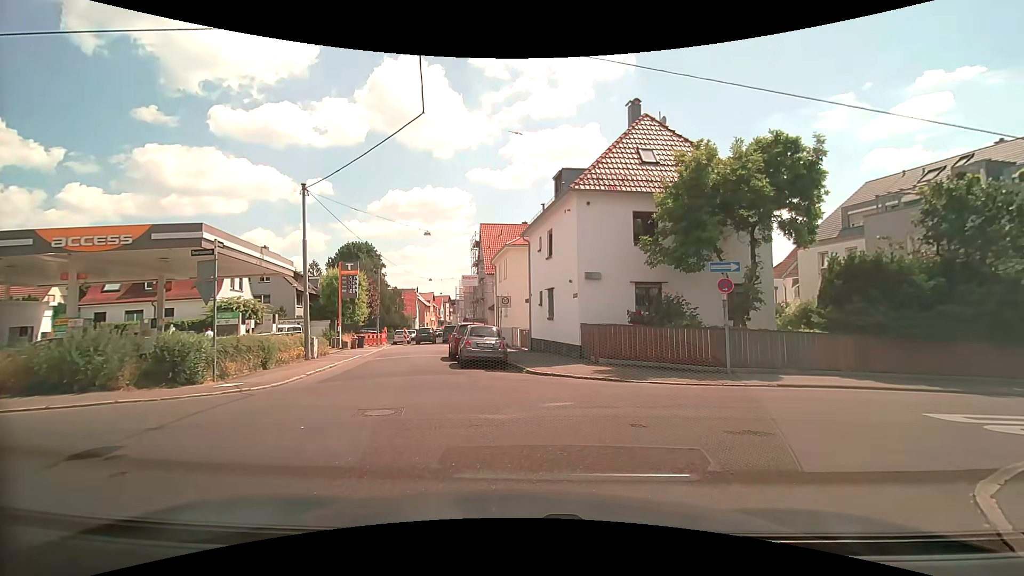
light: Day
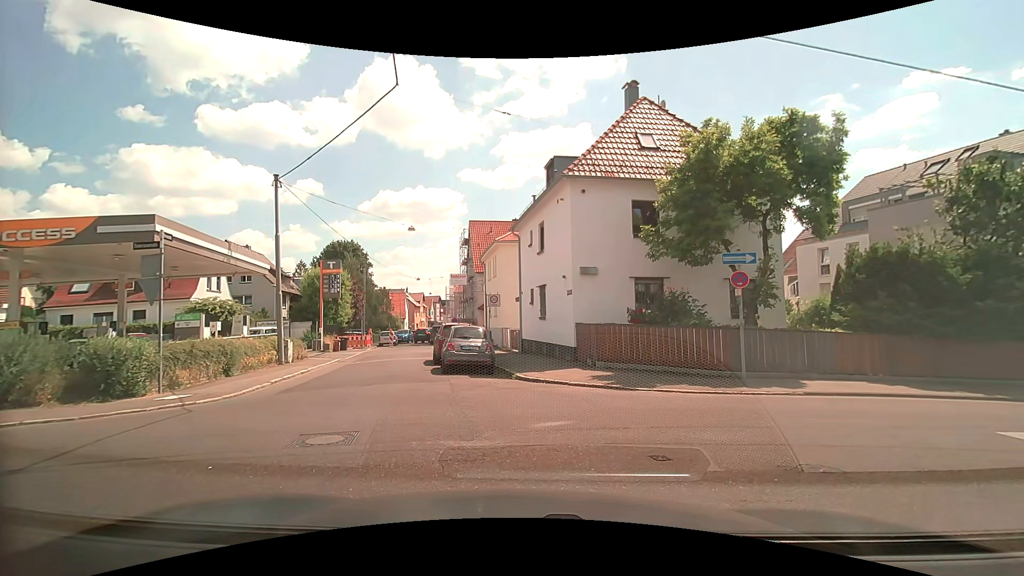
(+0.1, +1.6) m; +2°
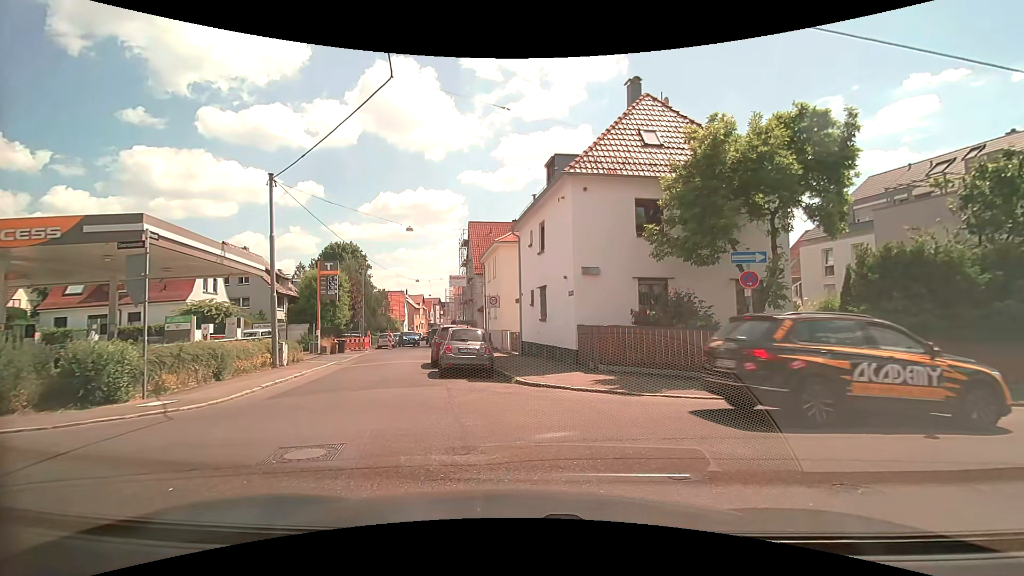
(0.0, +0.6) m; 0°
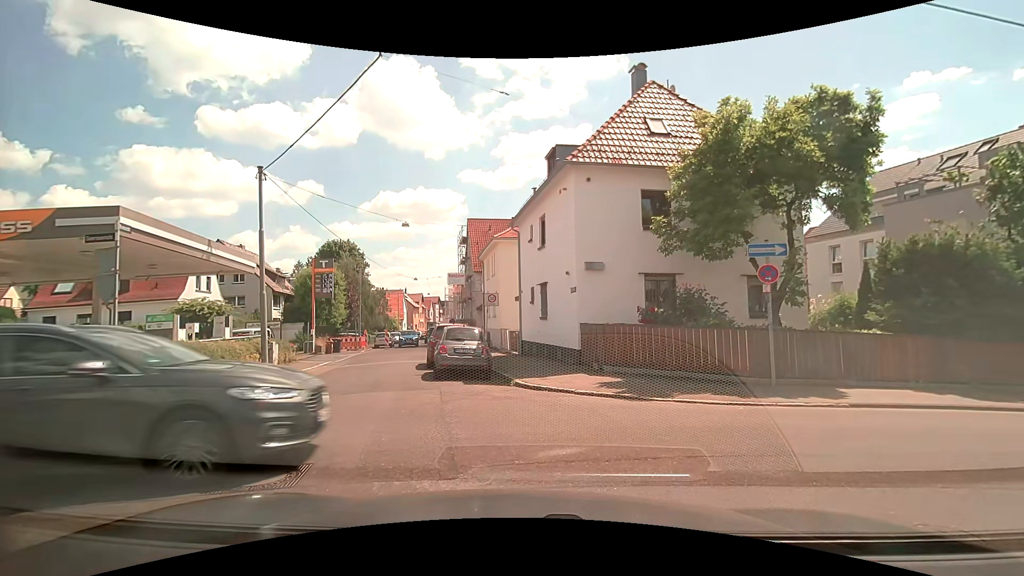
(0.0, +0.9) m; 0°
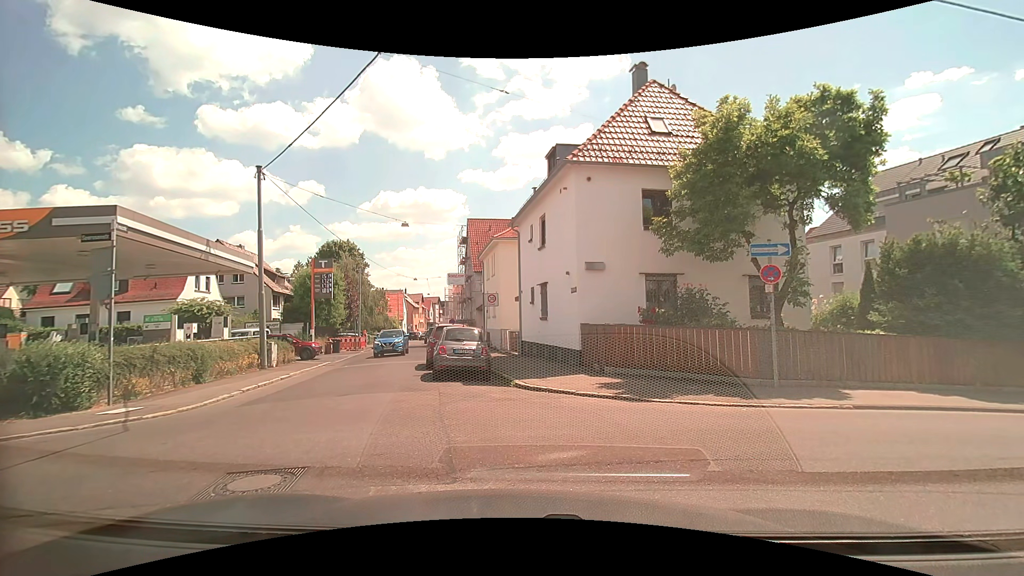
(0.0, +0.2) m; 0°
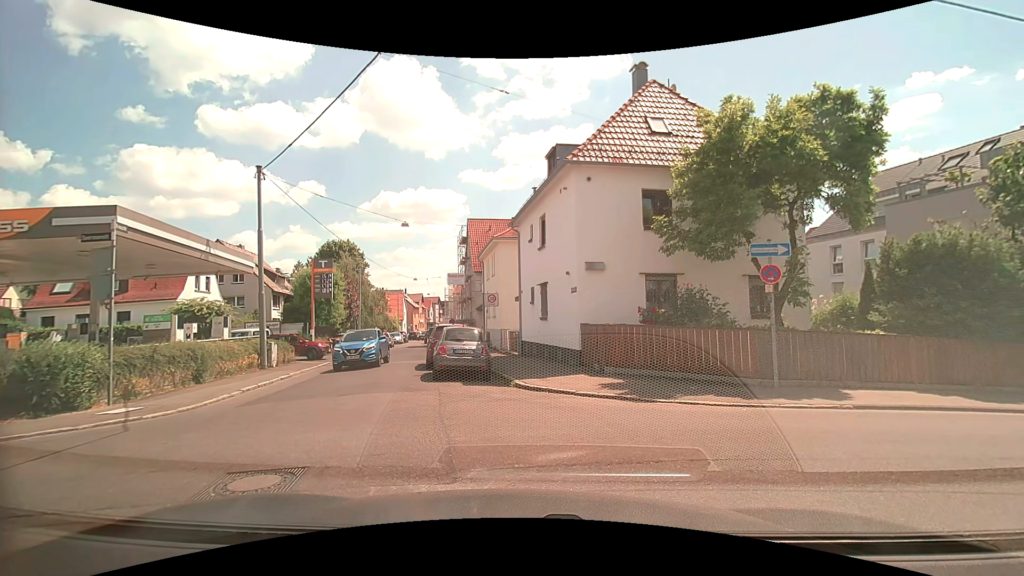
(0.0, 0.0) m; 0°
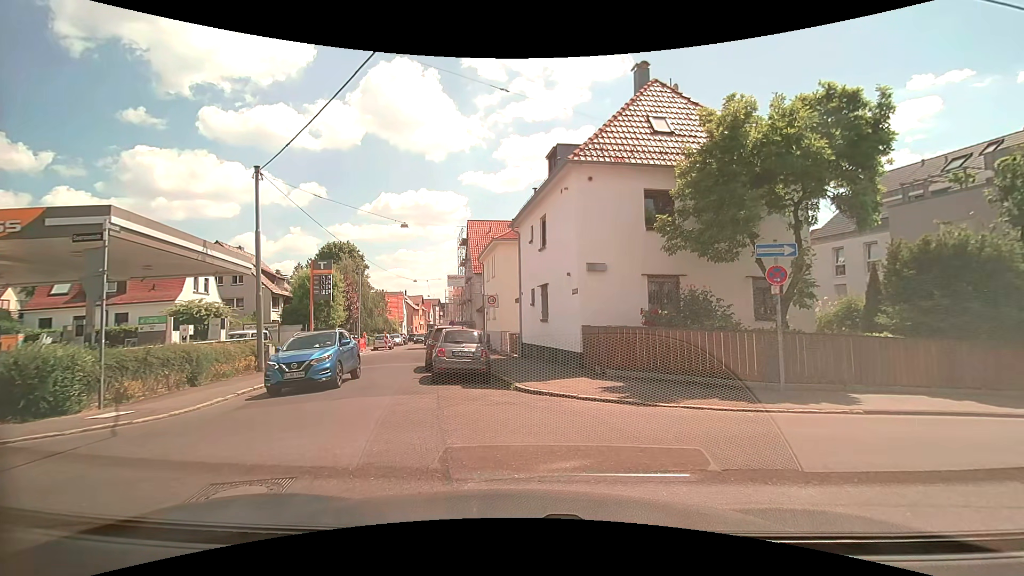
(0.0, +0.3) m; 0°
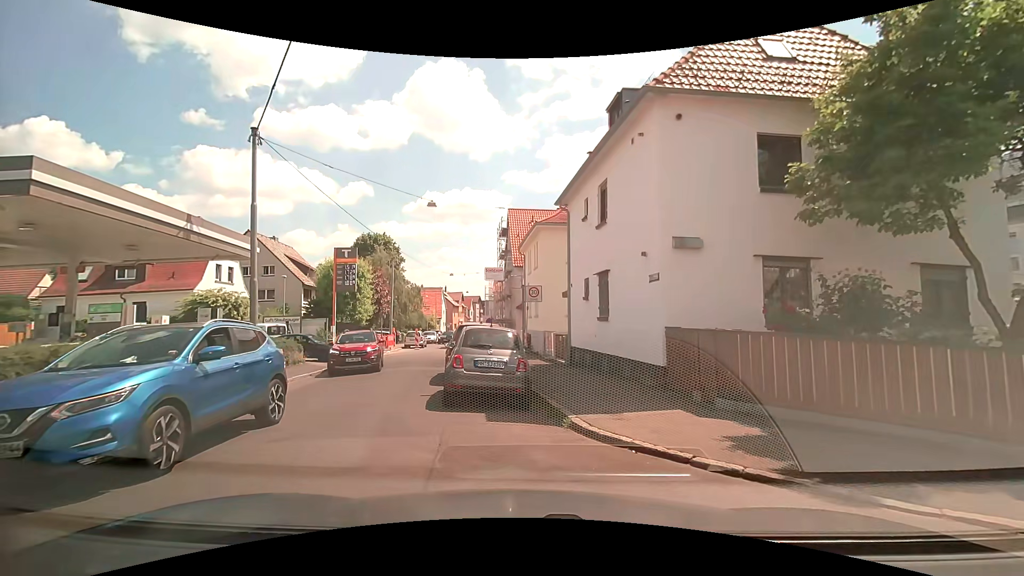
(-0.1, +4.7) m; -4°
